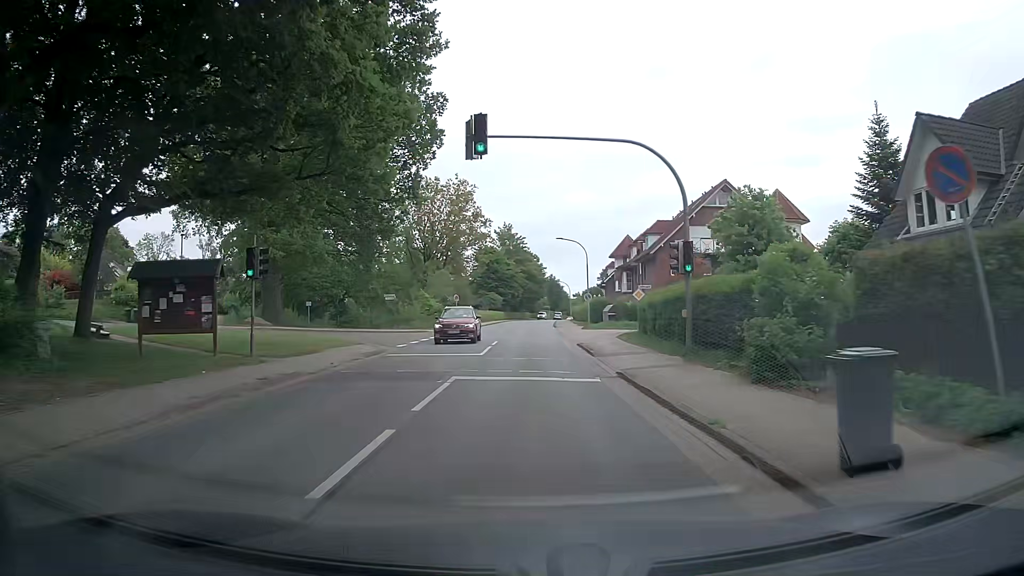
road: tertiary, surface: asphalt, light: Day
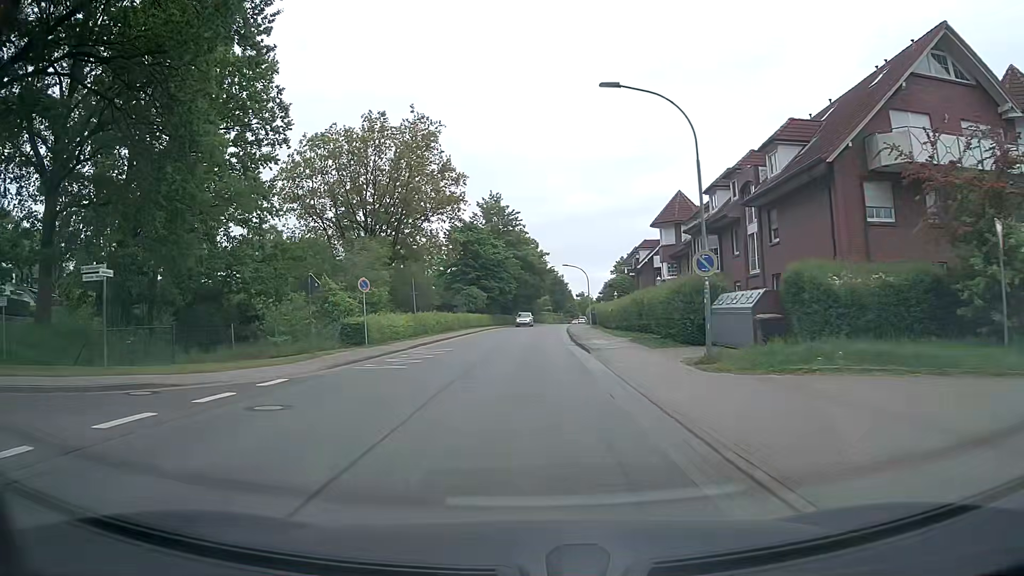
(-0.1, +35.2) m; -1°
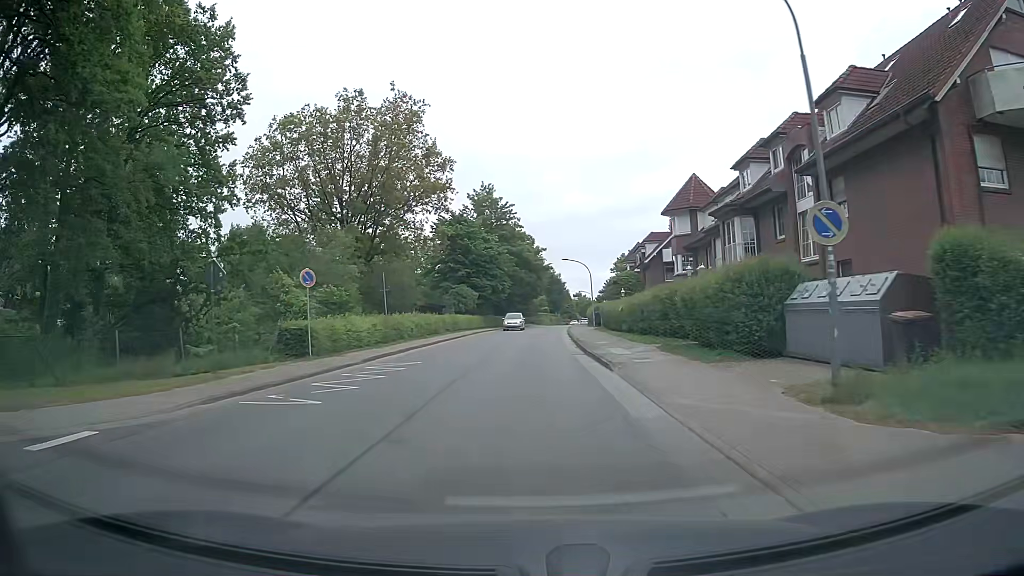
(+0.1, +7.2) m; +1°
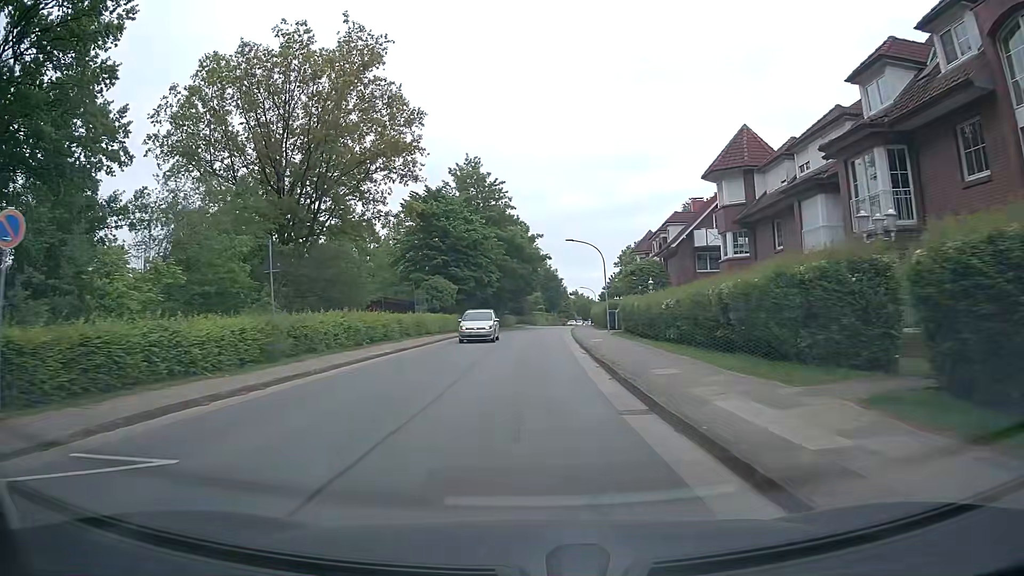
(+0.1, +14.5) m; 0°
